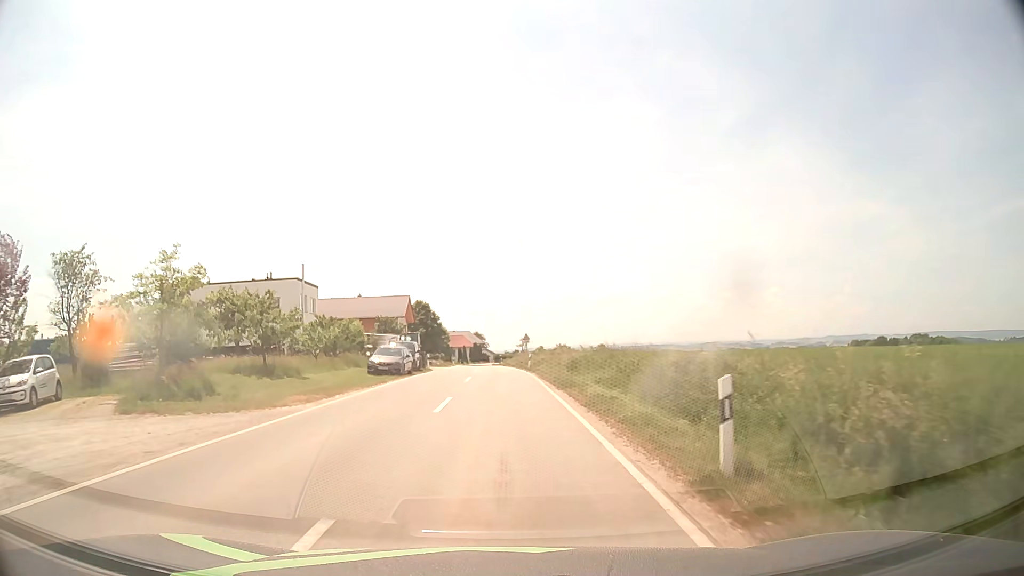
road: tertiary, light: Day
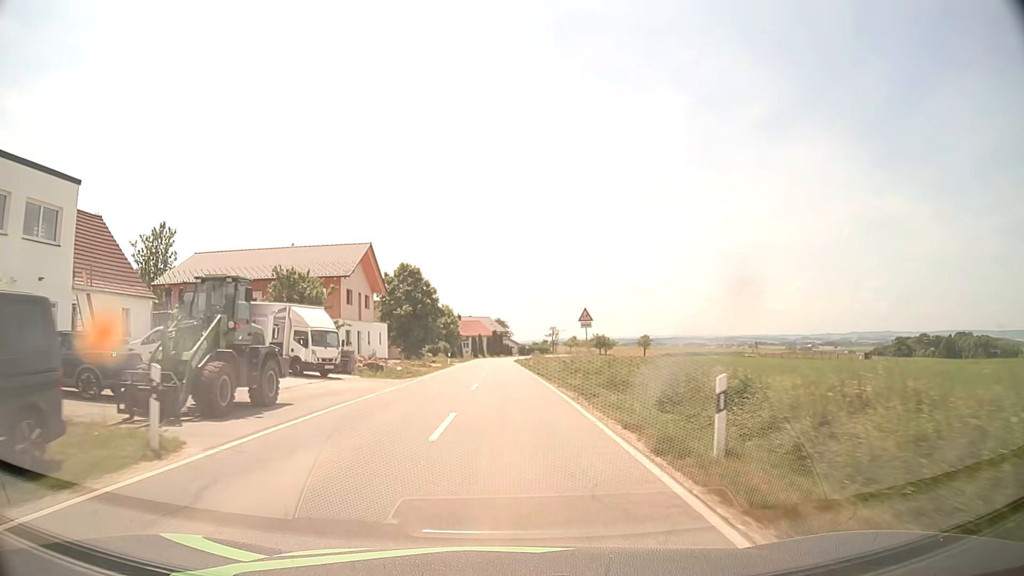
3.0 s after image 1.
(-0.6, +39.7) m; -2°
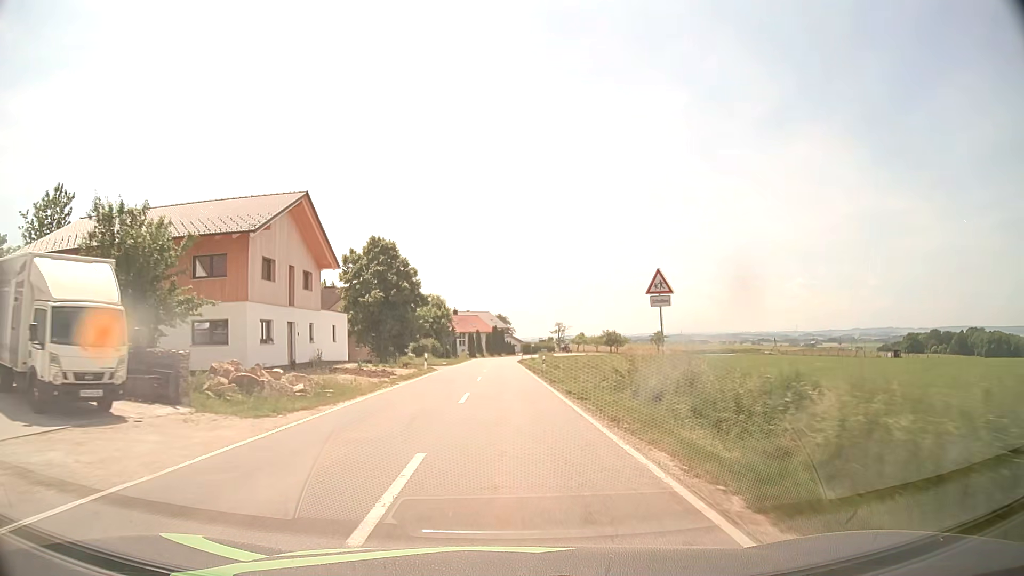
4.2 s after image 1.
(0.0, +17.7) m; 0°
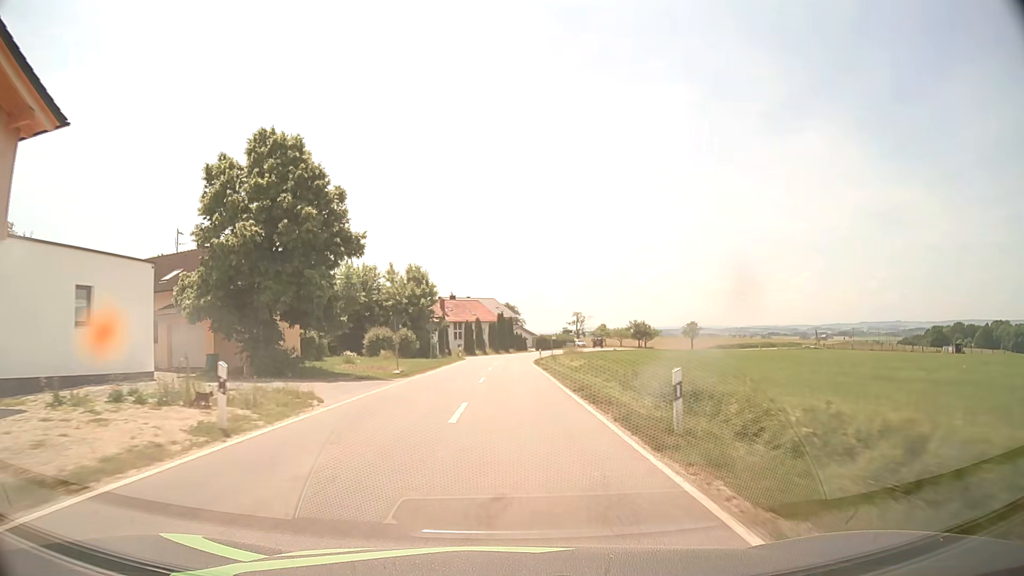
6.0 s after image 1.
(-0.2, +29.3) m; -1°
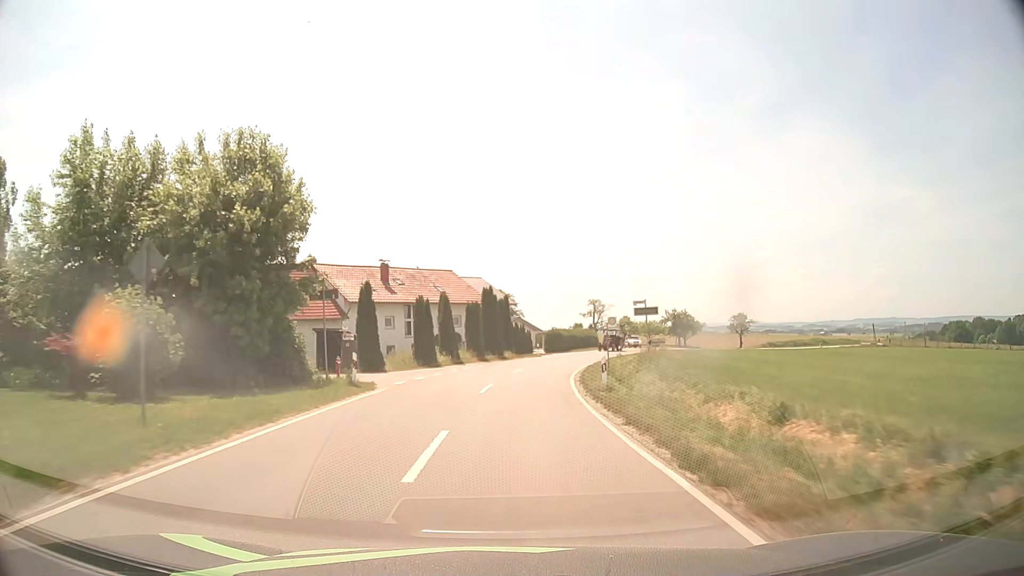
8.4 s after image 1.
(0.0, +41.4) m; 0°
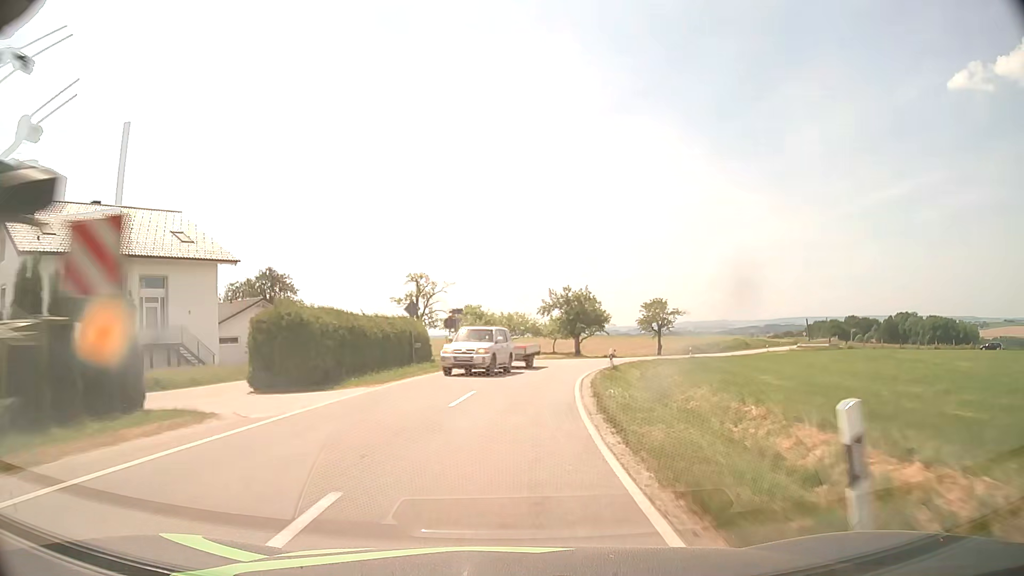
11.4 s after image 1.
(+6.1, +52.4) m; +15°
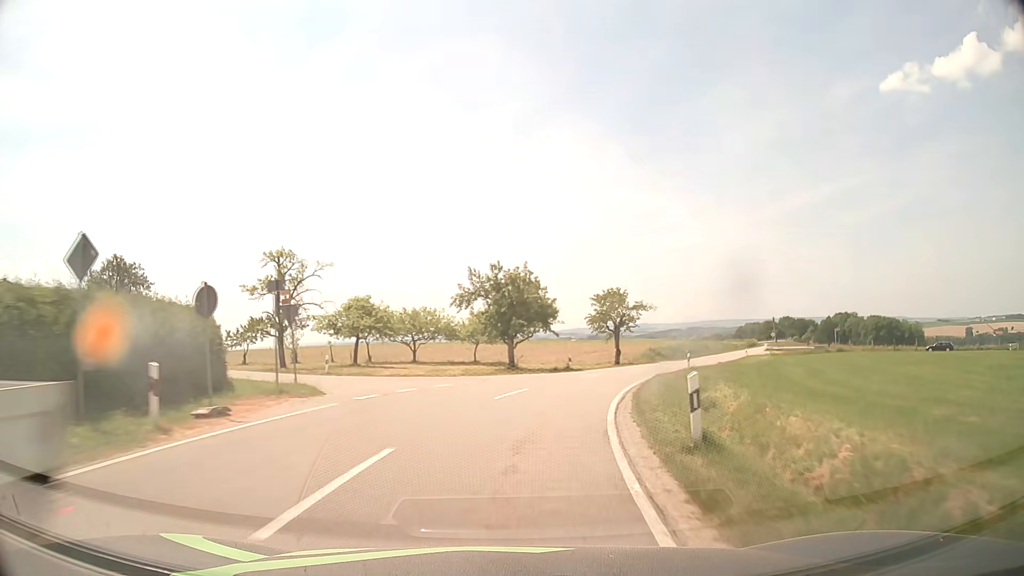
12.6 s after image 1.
(+1.1, +21.3) m; +6°
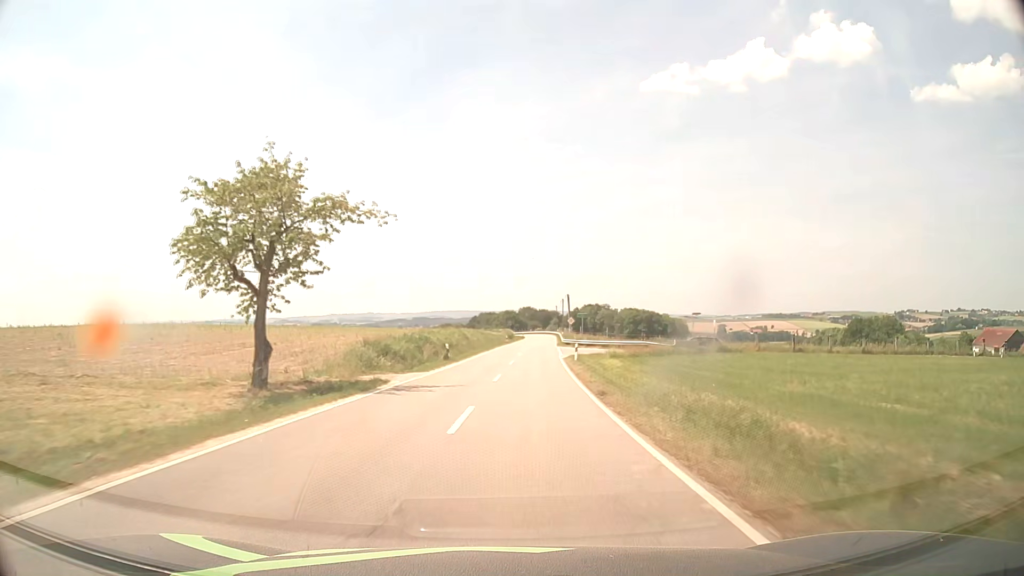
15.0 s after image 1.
(+8.9, +41.2) m; +23°
(0, +10) (+1, +20) (+1, +30) (+2, +40) (+2, +50) (+3, +60) (+4, +70) (+5, +80) (+6, +90) (+7, +100) m
